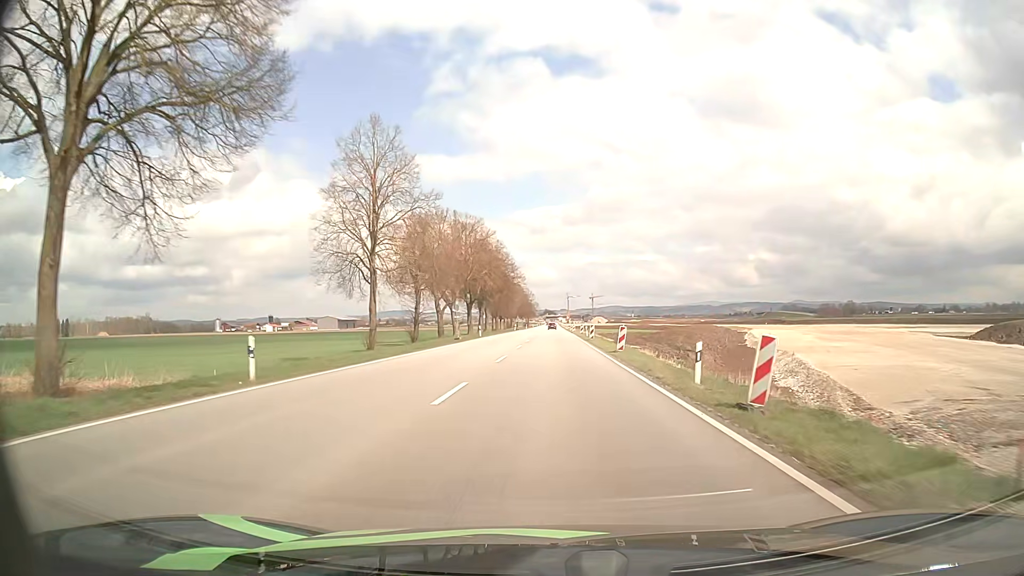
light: Day
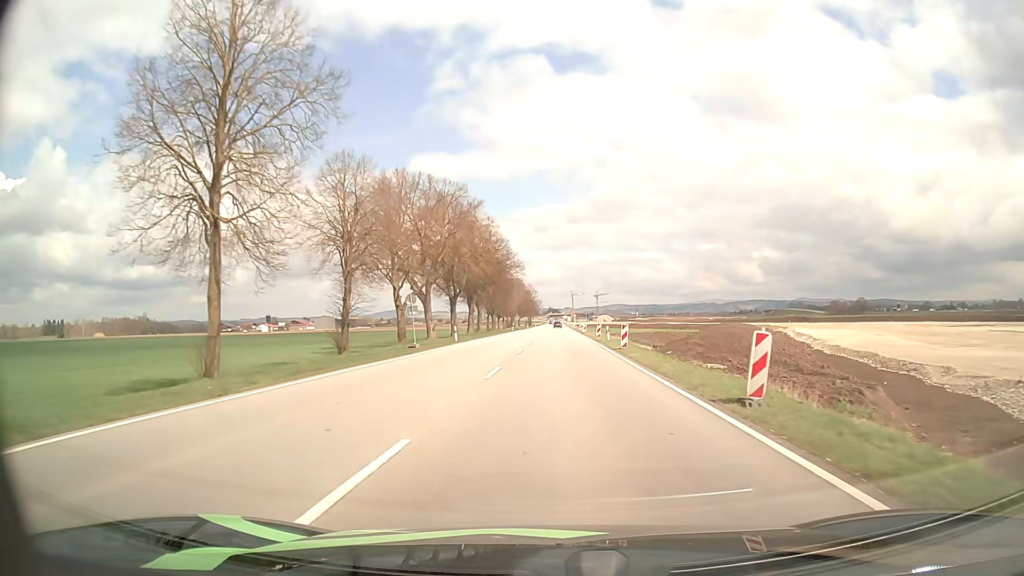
(-0.1, +19.1) m; 0°
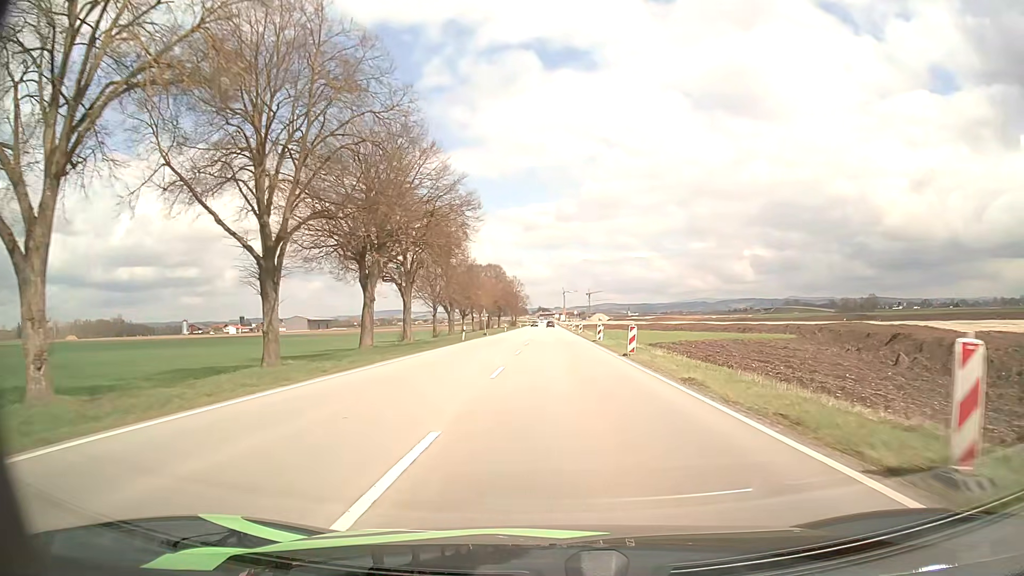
(+0.3, +47.4) m; +1°
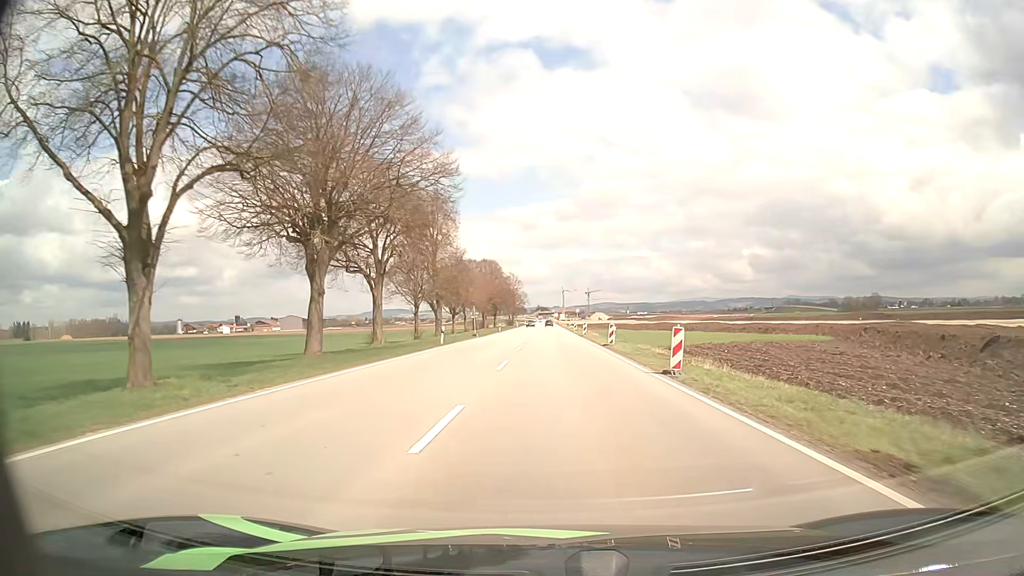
(0.0, +9.4) m; 0°
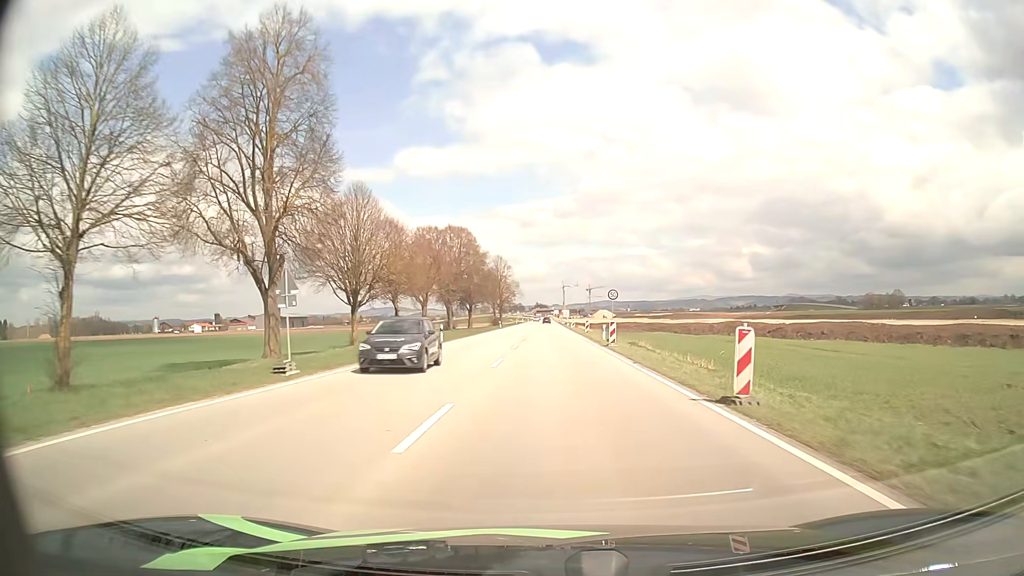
(+0.1, +47.7) m; 0°
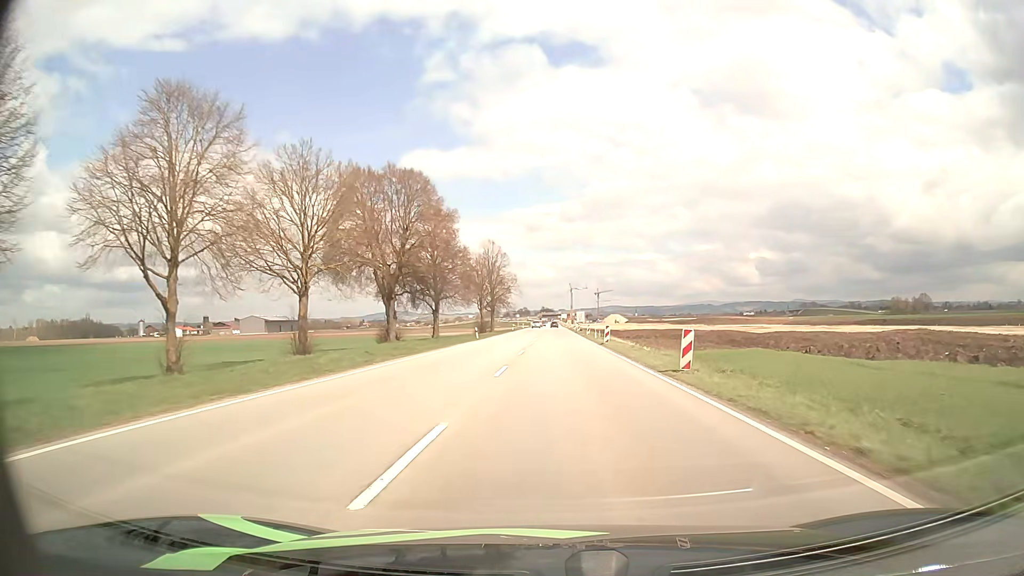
(-0.1, +38.1) m; 0°
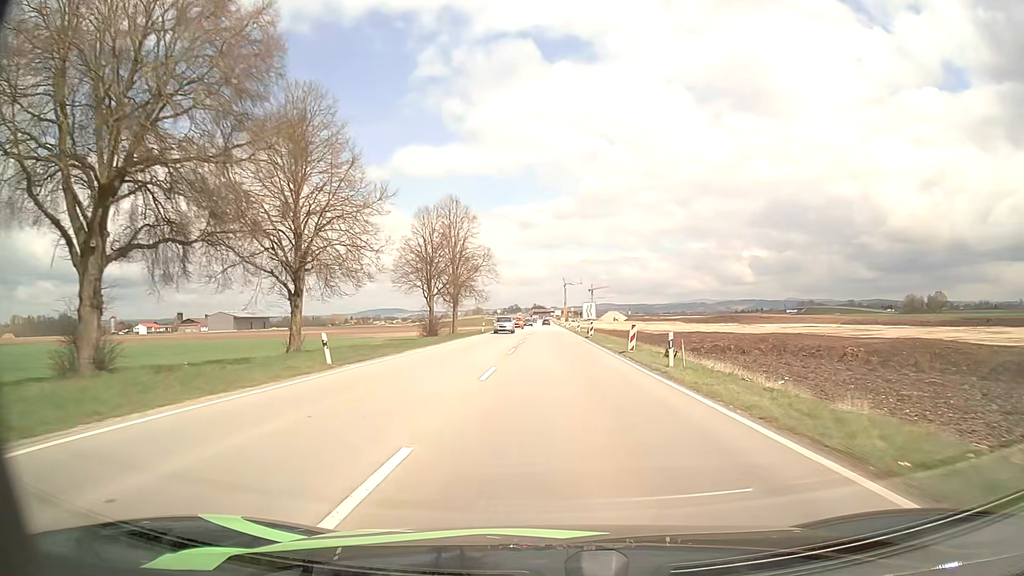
(+0.1, +37.8) m; +1°
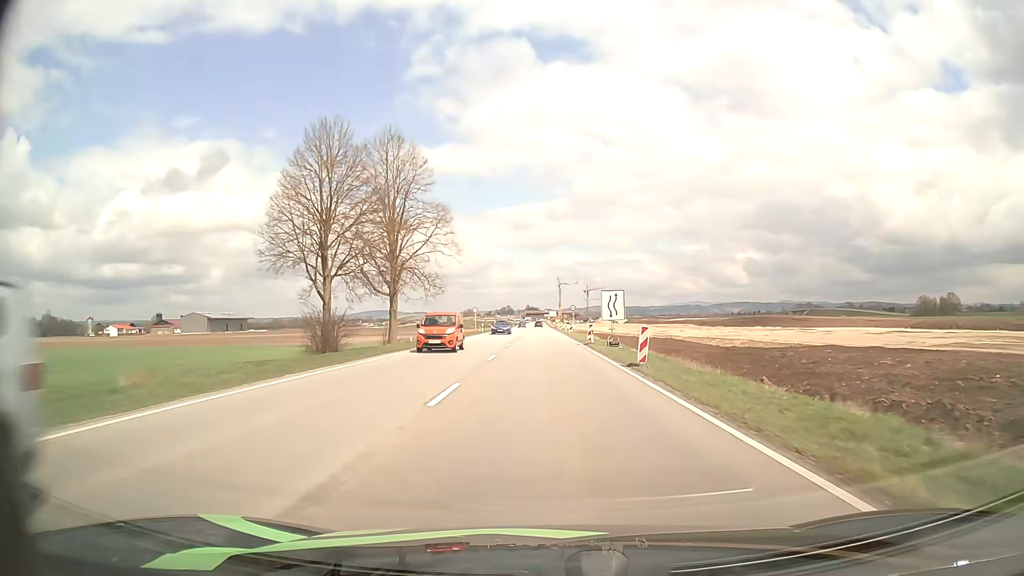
(+0.1, +28.4) m; 0°
(0, +10) (0, +20) (0, +30) (0, +40) (0, +50) (-1, +60) (-1, +70) (-1, +80) (-1, +90) (-1, +100) m
